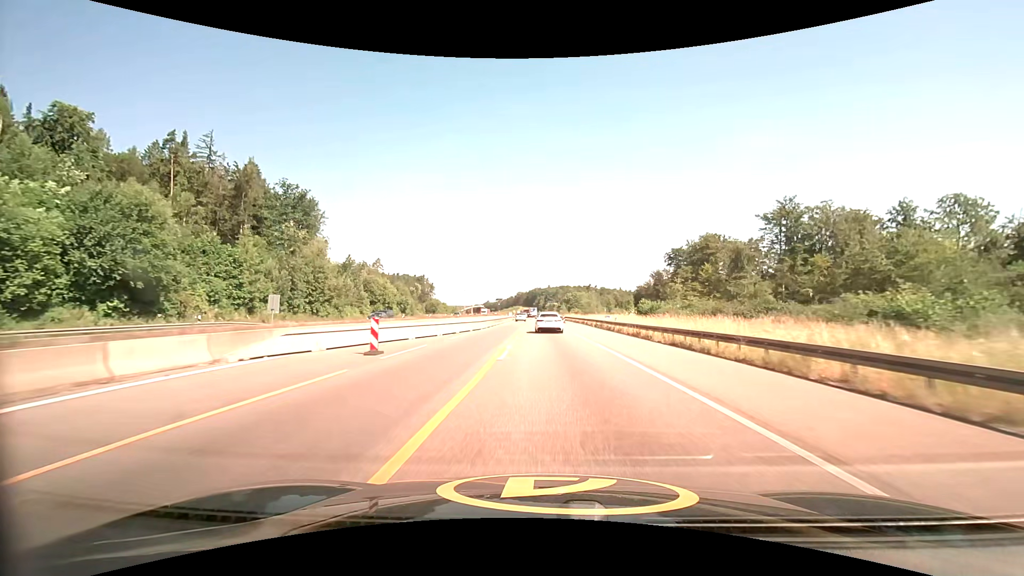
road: motorway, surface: asphalt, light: Day
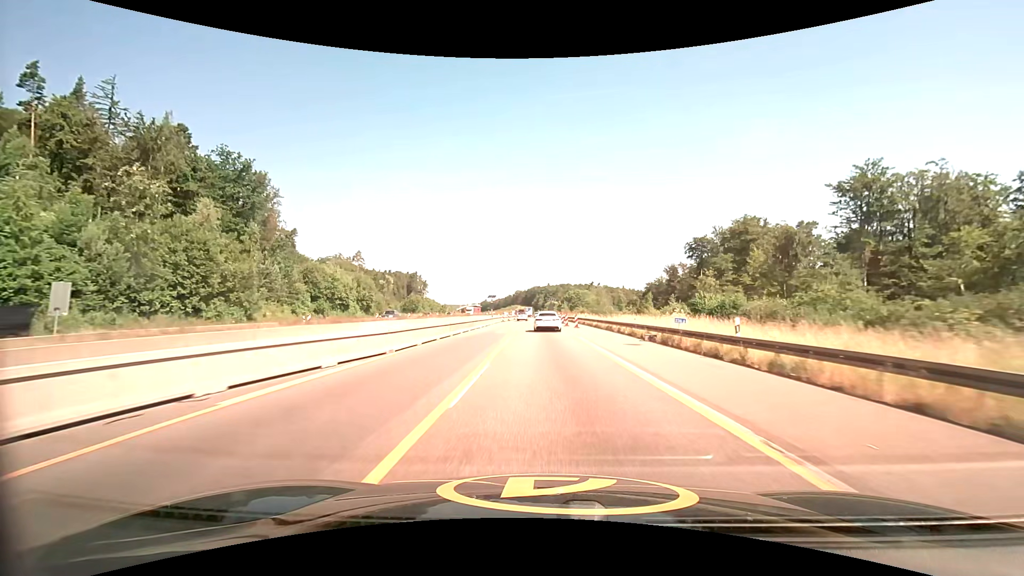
(+0.1, +25.2) m; 0°
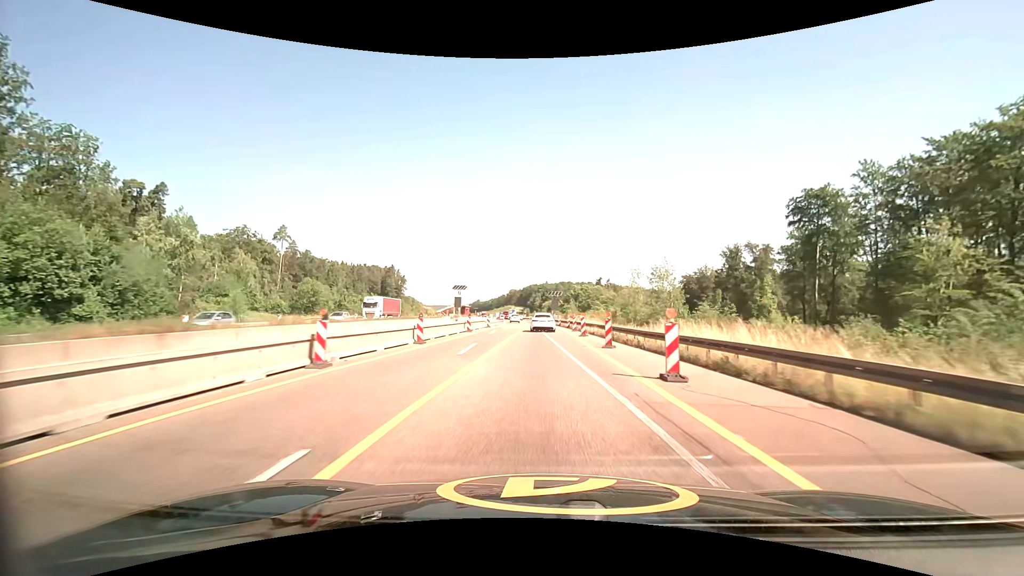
(0.0, +62.1) m; 0°
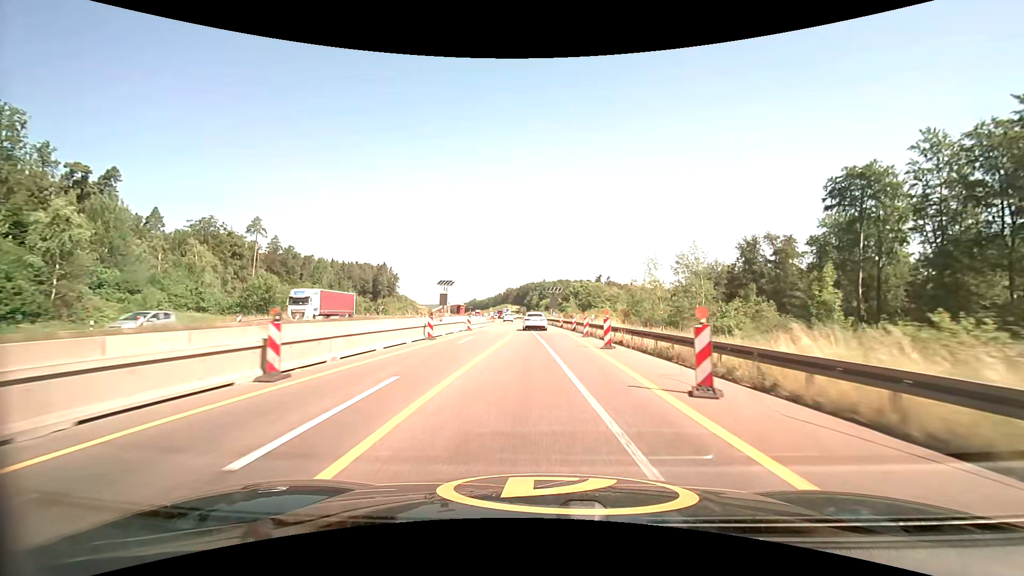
(0.0, +12.3) m; 0°
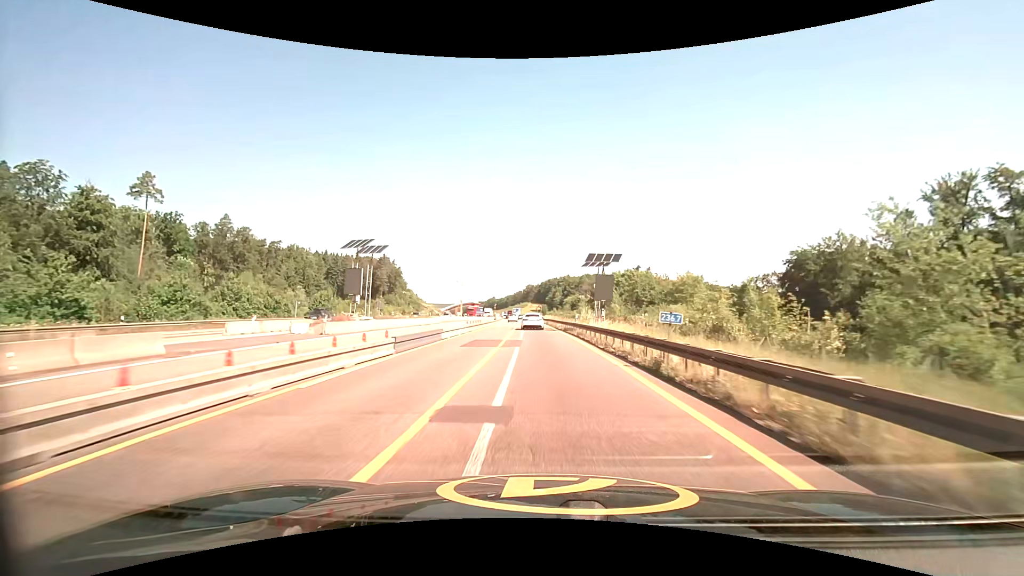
(-0.5, +49.2) m; -2°
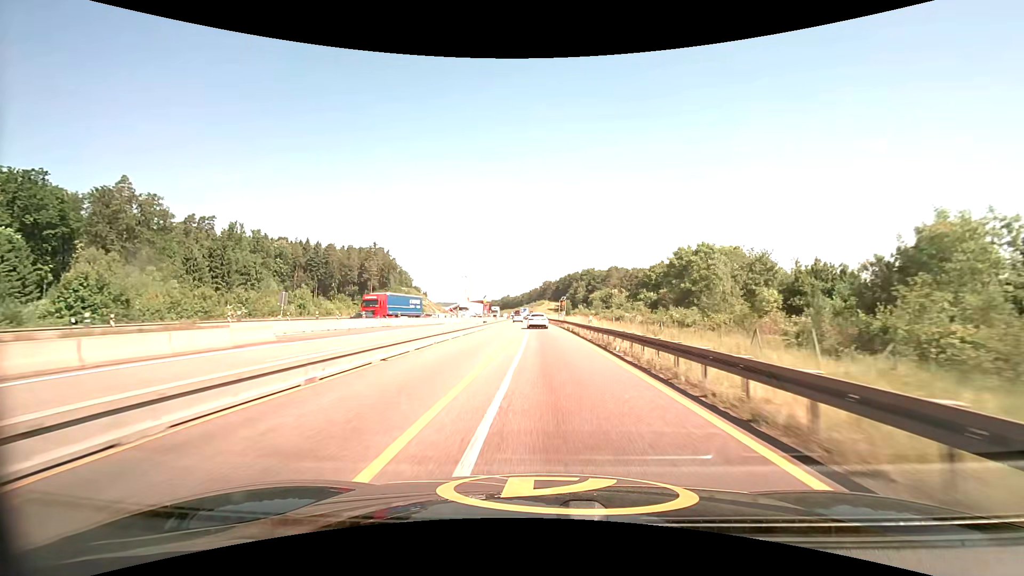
(-1.1, +49.4) m; -2°
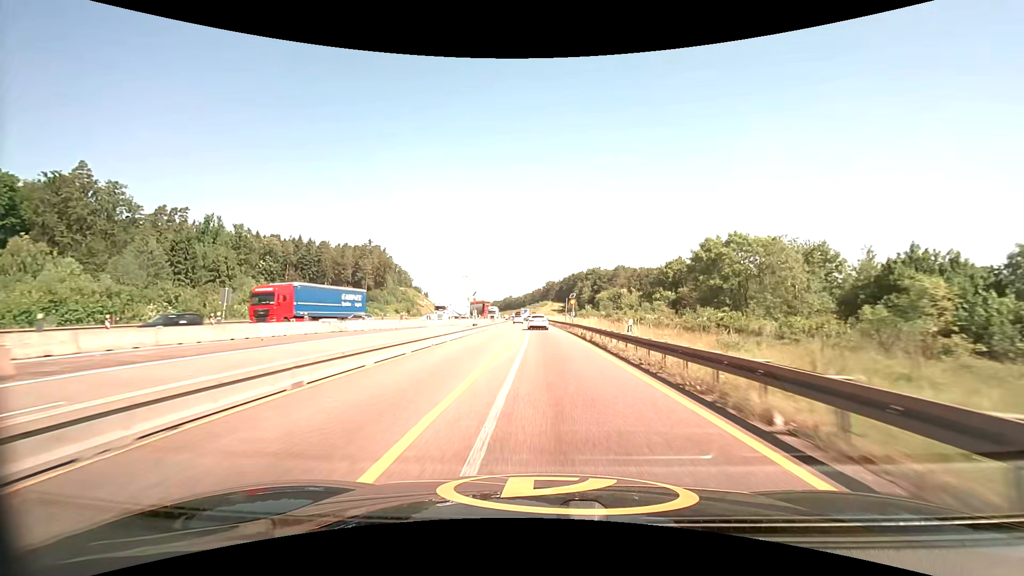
(-0.1, +12.5) m; 0°
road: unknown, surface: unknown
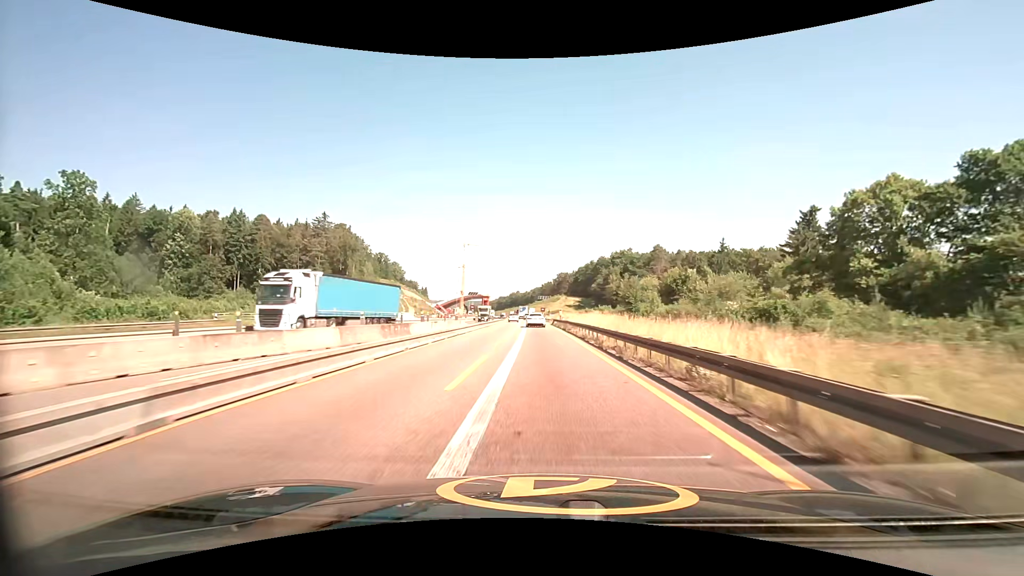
(-0.5, +63.3) m; -1°
(0, +10) (0, +20) (0, +30) (-1, +40) (-1, +50) (-1, +60) (-1, +70) (-2, +80) (-2, +90) (-3, +100) m
